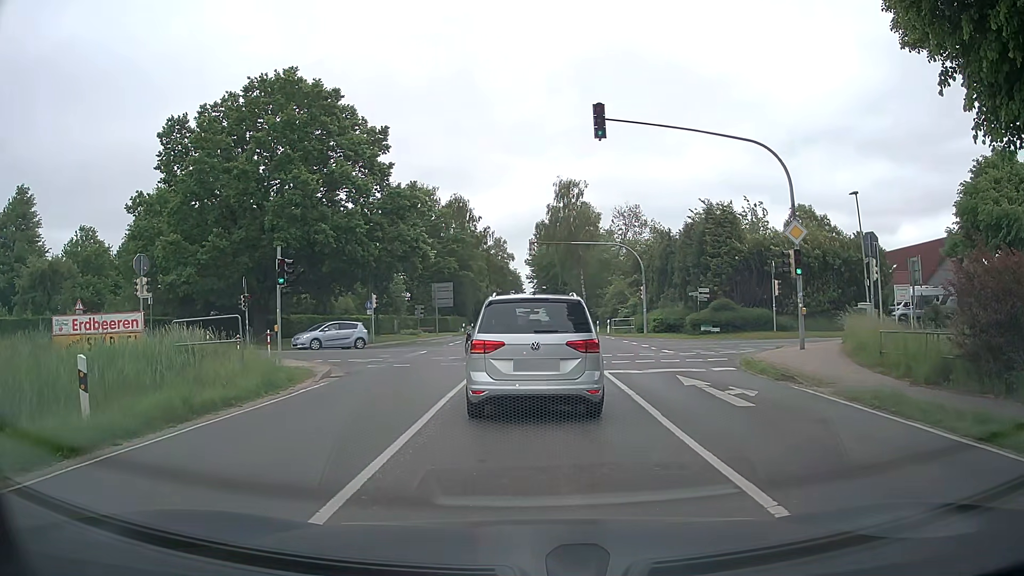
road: tertiary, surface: asphalt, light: Day
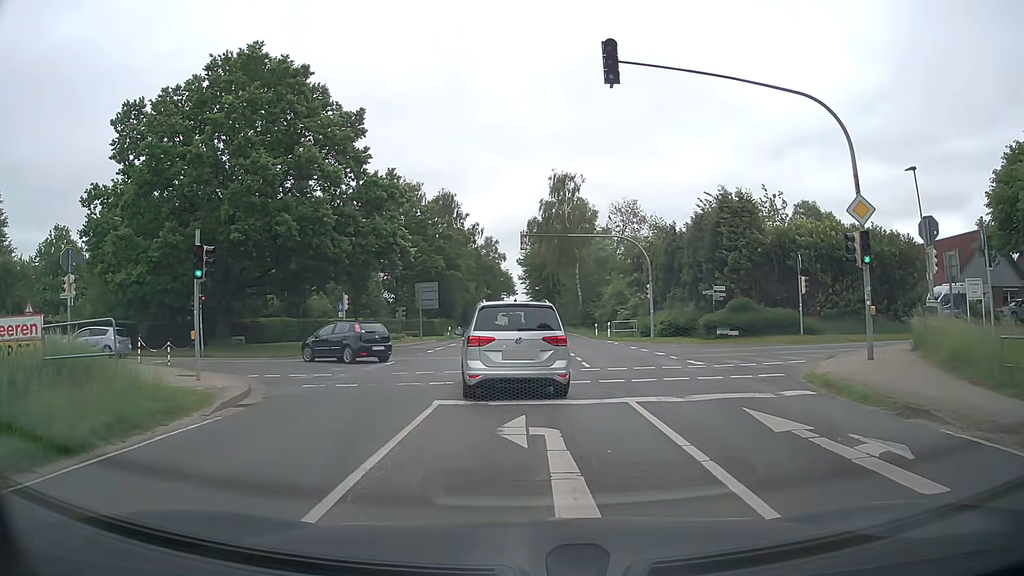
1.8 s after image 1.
(0.0, +5.4) m; 0°
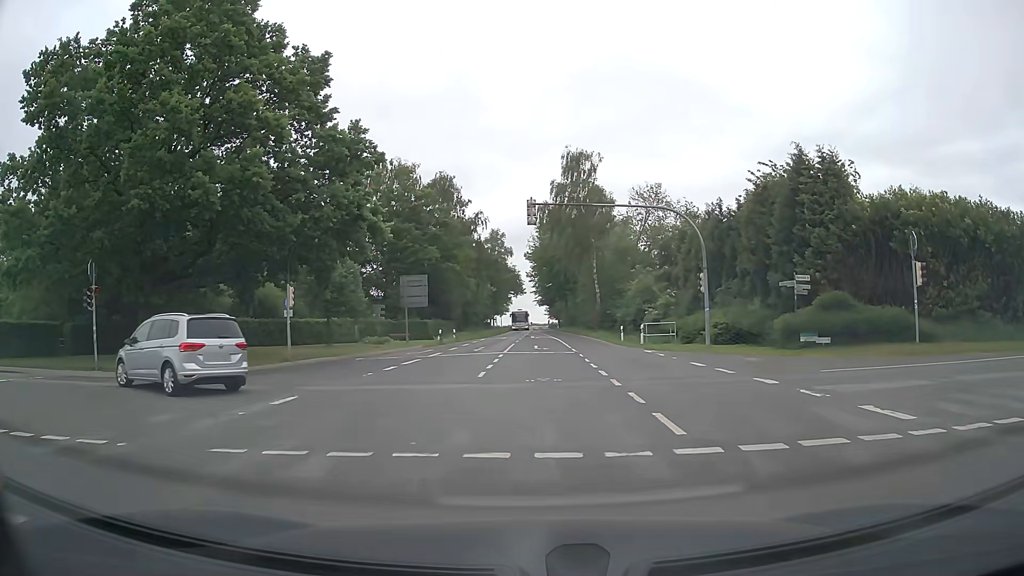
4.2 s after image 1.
(0.0, +10.8) m; 0°
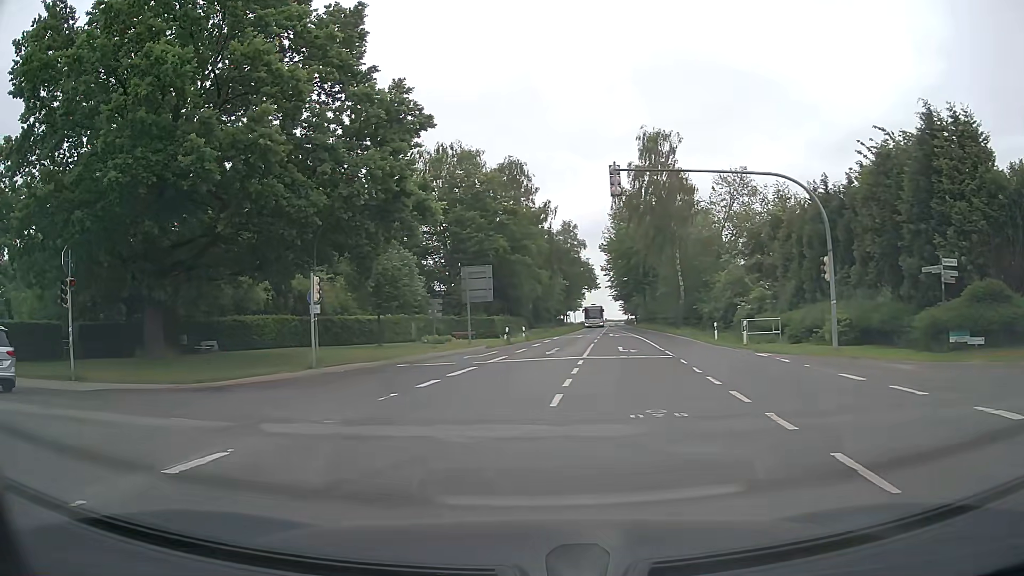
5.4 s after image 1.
(-0.3, +6.0) m; -6°
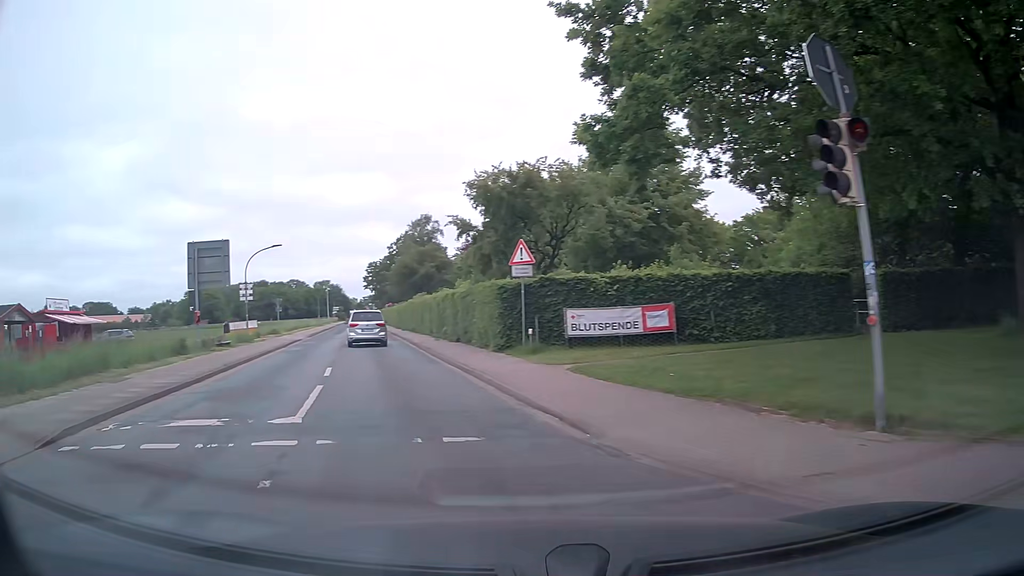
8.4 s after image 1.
(-8.5, +13.1) m; -70°
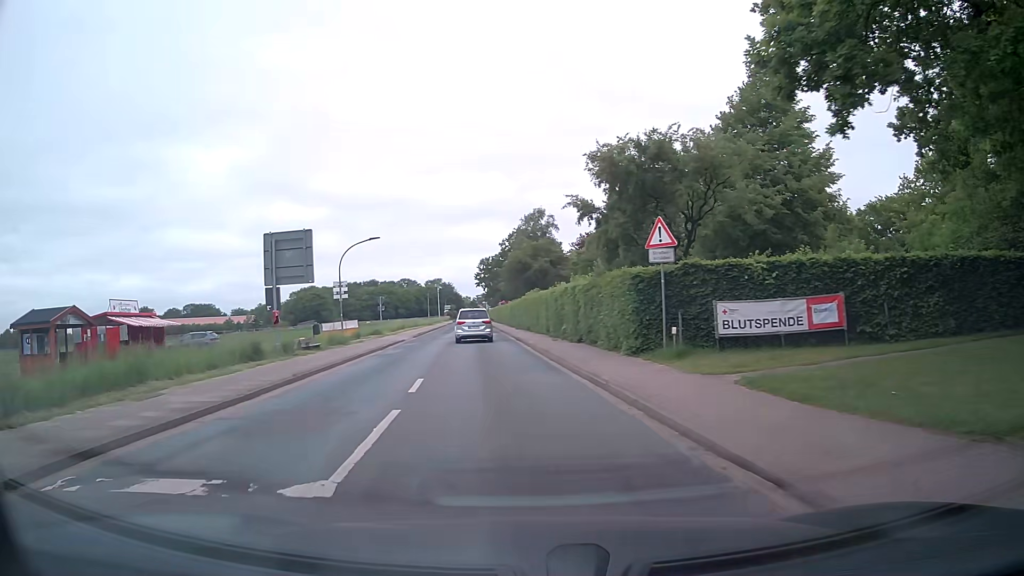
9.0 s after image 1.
(-0.3, +3.8) m; -9°
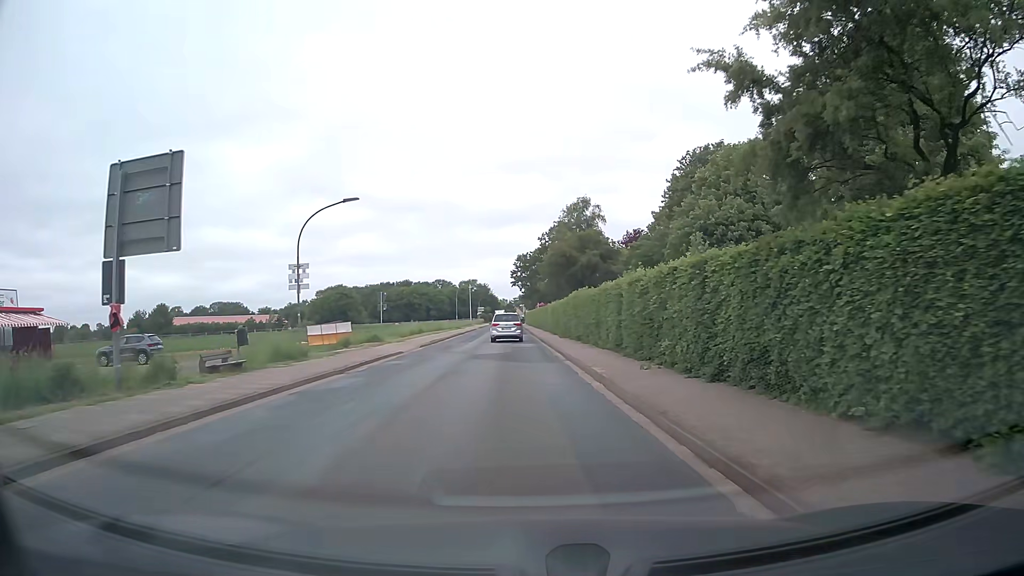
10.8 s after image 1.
(-0.8, +13.4) m; -4°
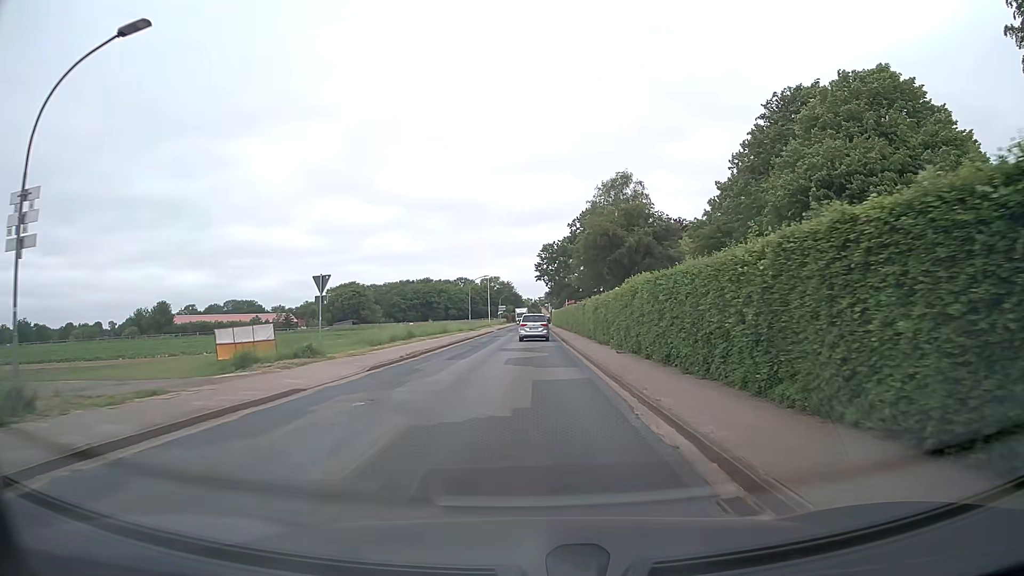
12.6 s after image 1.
(-0.4, +16.6) m; -2°
(0, +10) (0, +20) (0, +30) (0, +40) (0, +50) (0, +60) (0, +70) (0, +80) (0, +90) (0, +100) m
